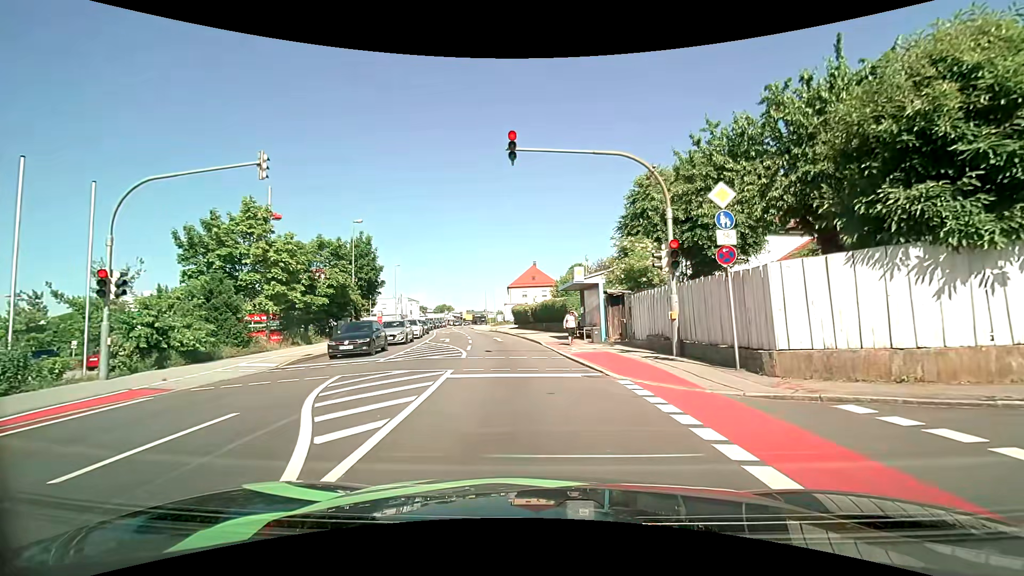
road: tertiary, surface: asphalt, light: Day
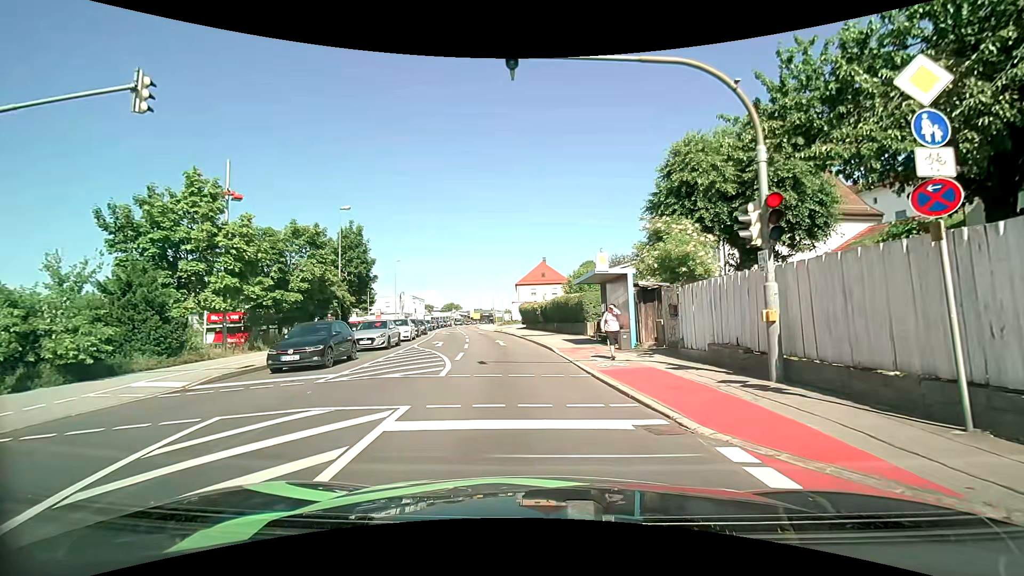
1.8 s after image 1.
(0.0, +5.0) m; -1°
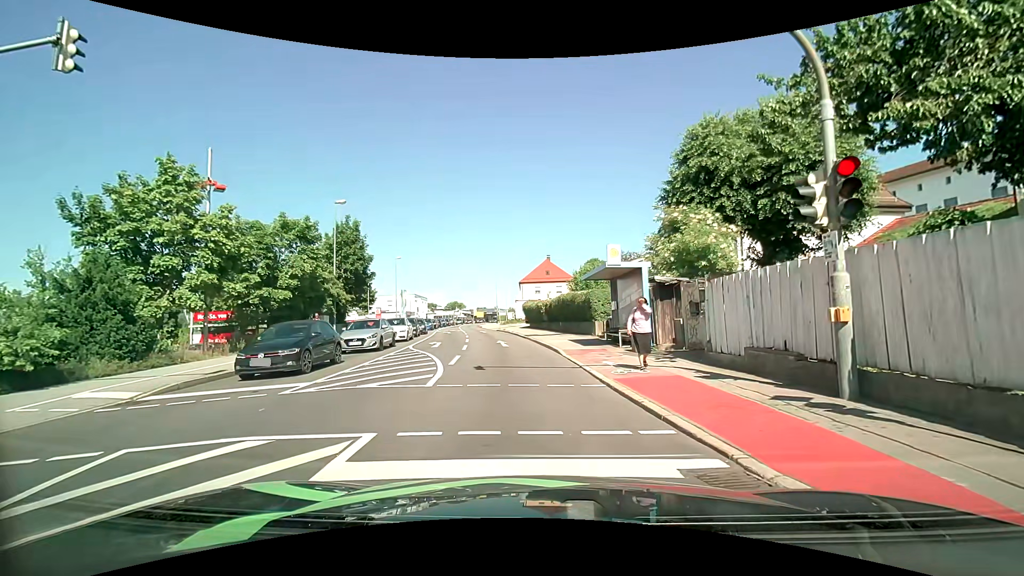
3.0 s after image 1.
(0.0, +1.7) m; -2°
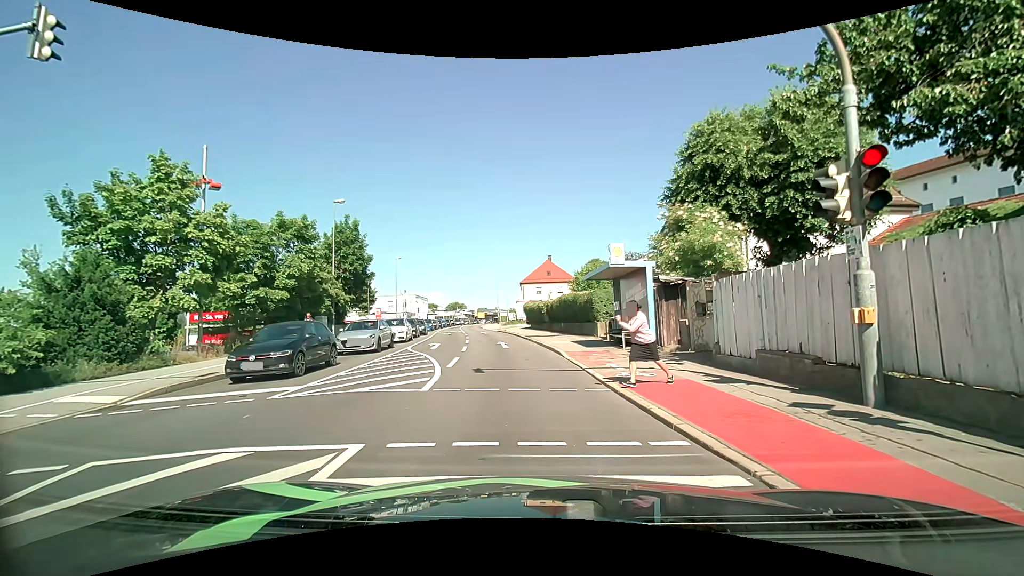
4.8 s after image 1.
(0.0, +0.5) m; 0°
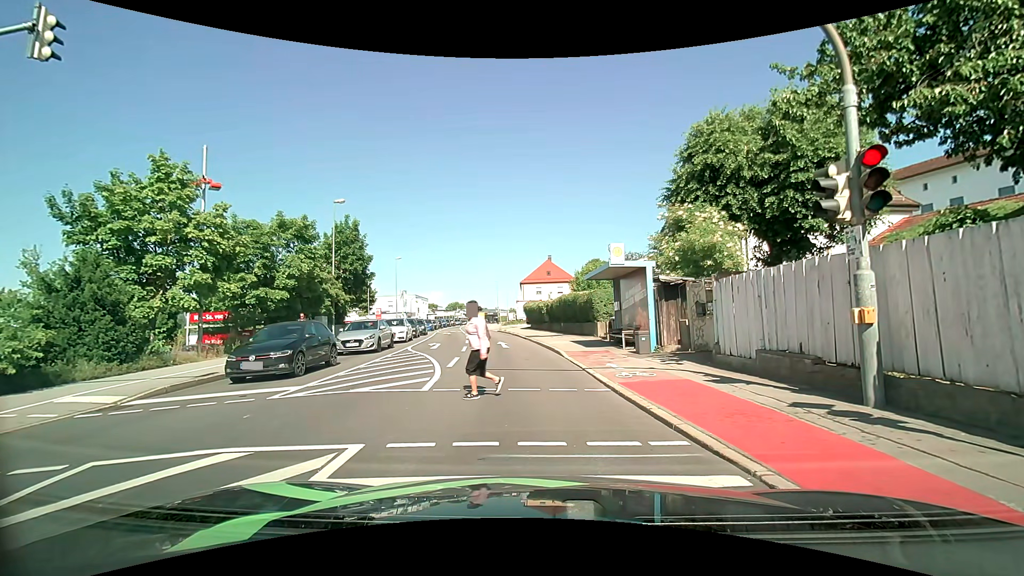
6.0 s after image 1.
(0.0, 0.0) m; 0°
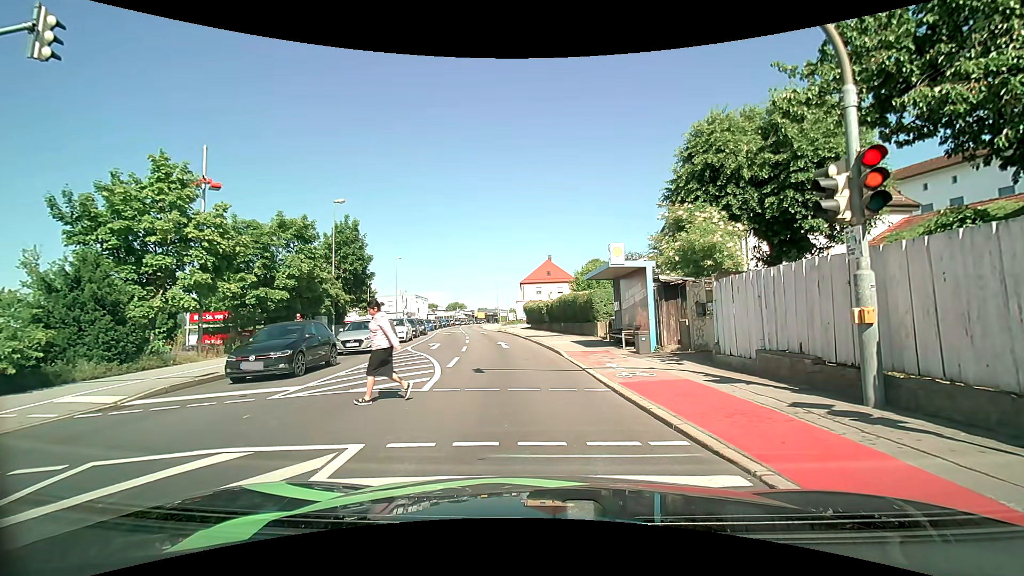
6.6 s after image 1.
(0.0, 0.0) m; 0°
(0, +10) (-1, +20) (-2, +30) (-3, +40) (-4, +50) (-5, +60) (-7, +70) (-8, +80) (-9, +89) (-10, +99) m
